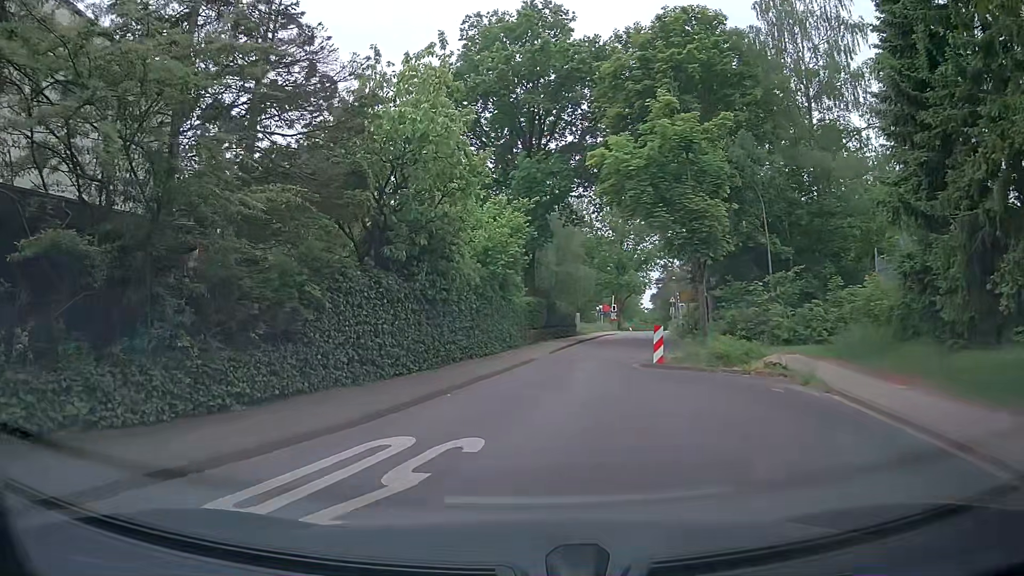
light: Day
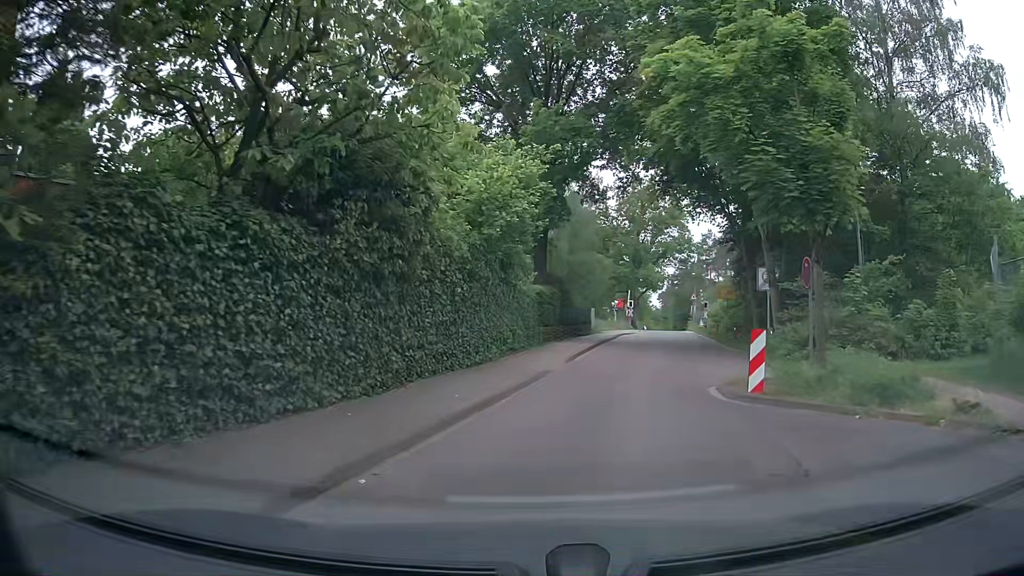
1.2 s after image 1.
(0.0, +7.3) m; 0°
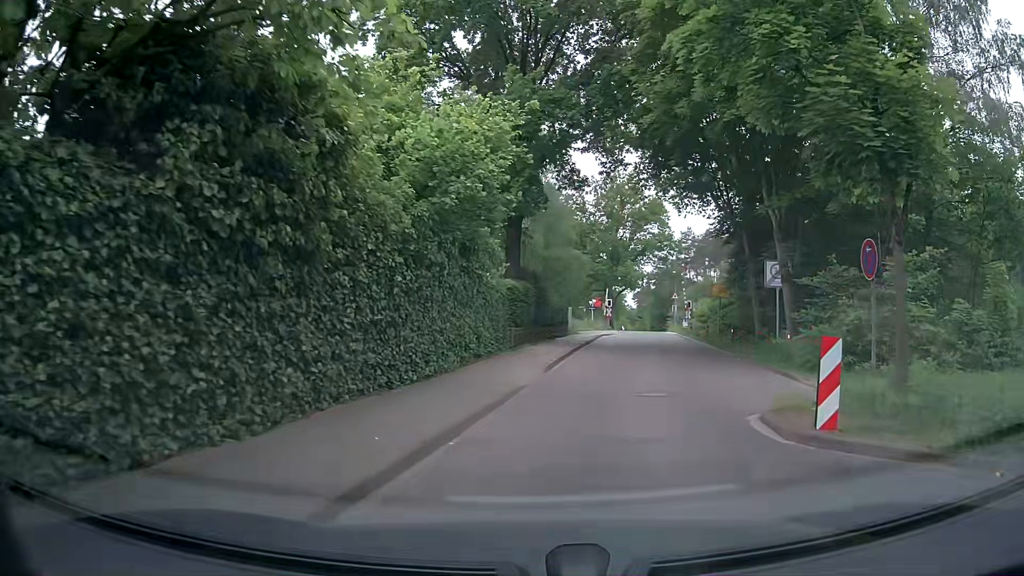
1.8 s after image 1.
(+0.1, +3.7) m; +2°
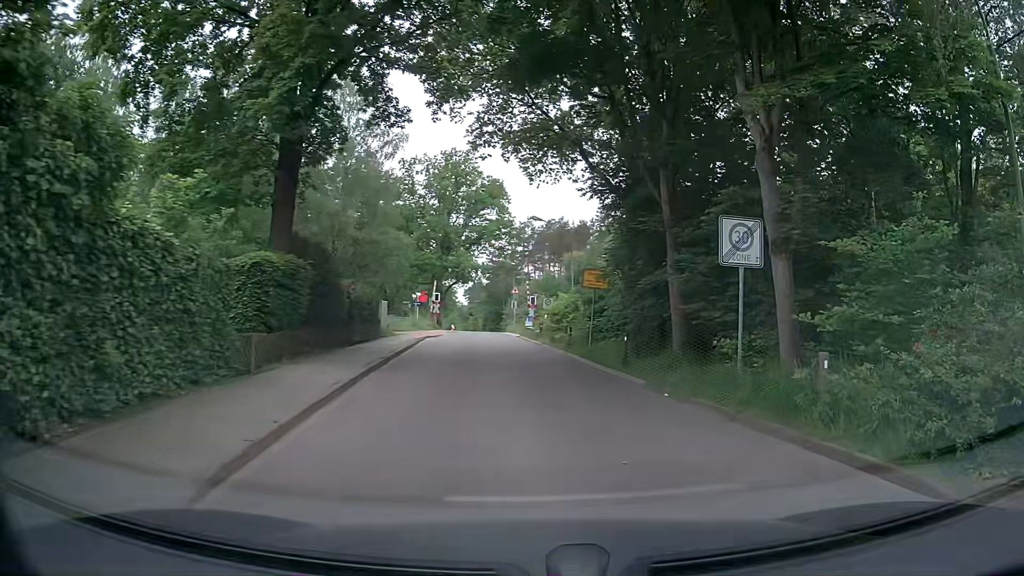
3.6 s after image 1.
(+1.1, +10.4) m; +15°
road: unclassified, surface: asphalt
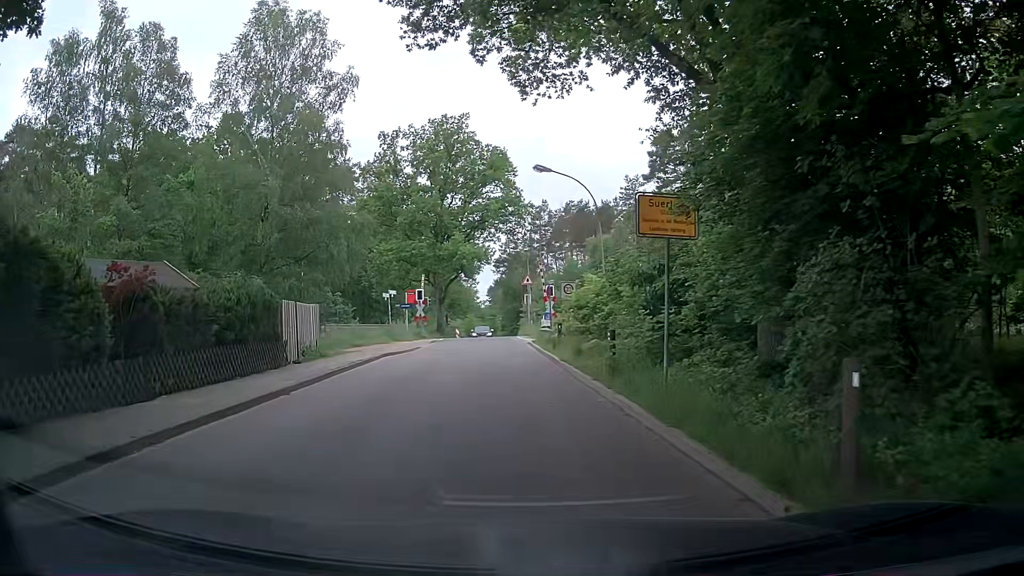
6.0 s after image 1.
(+0.5, +13.8) m; -5°
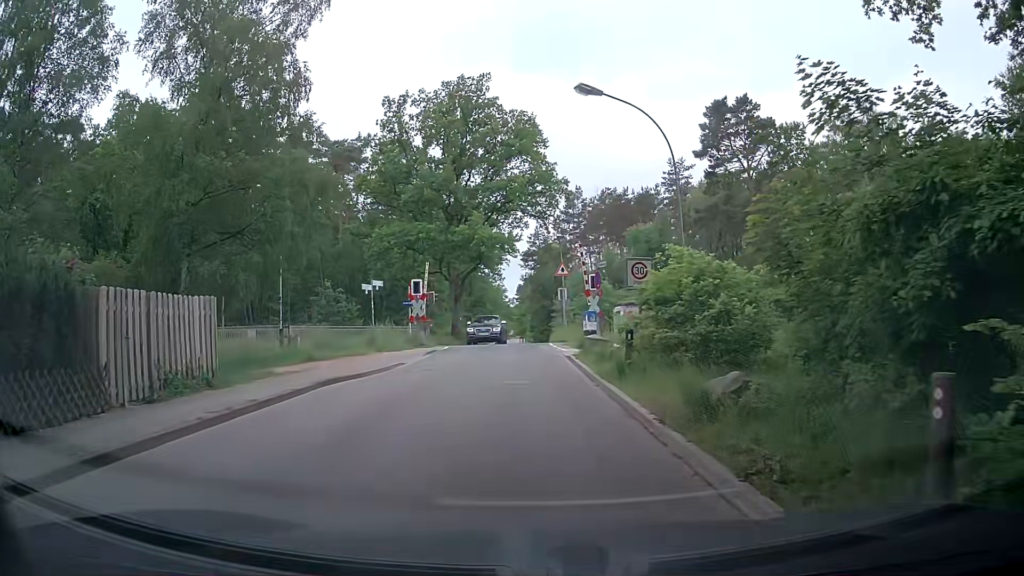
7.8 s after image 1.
(+0.1, +10.4) m; -3°
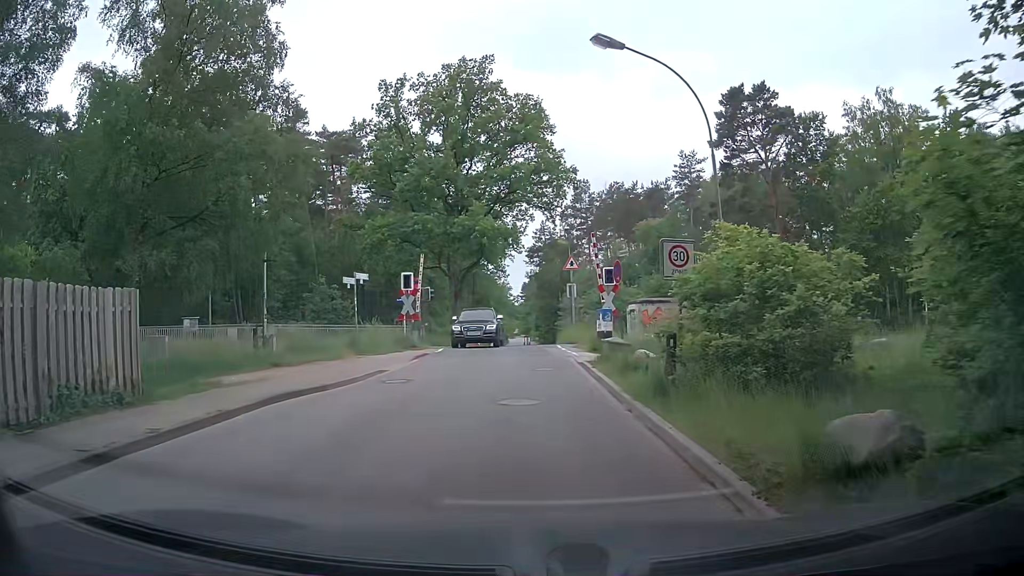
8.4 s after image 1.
(+0.2, +3.4) m; +2°
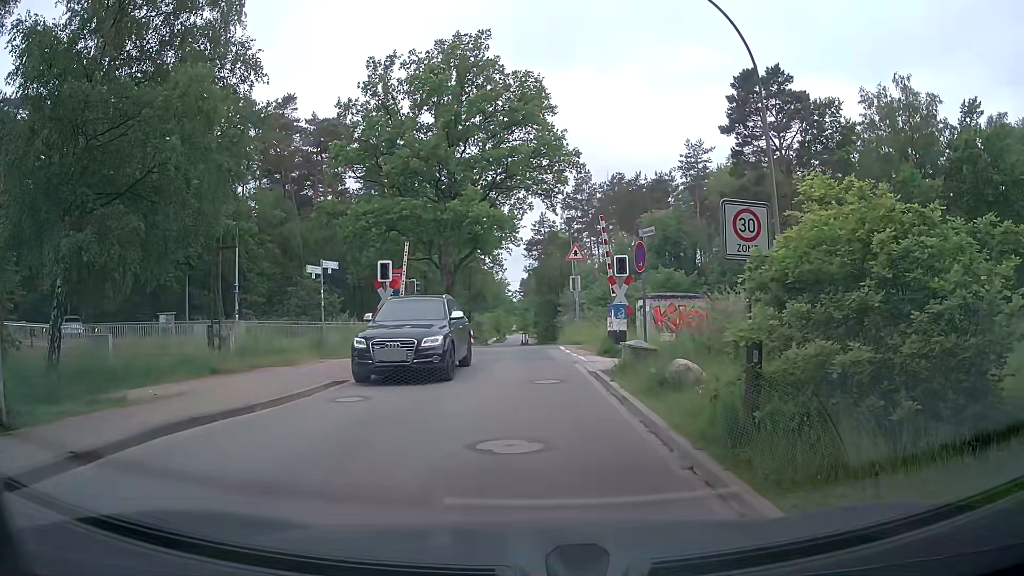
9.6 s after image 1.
(0.0, +3.0) m; 0°
